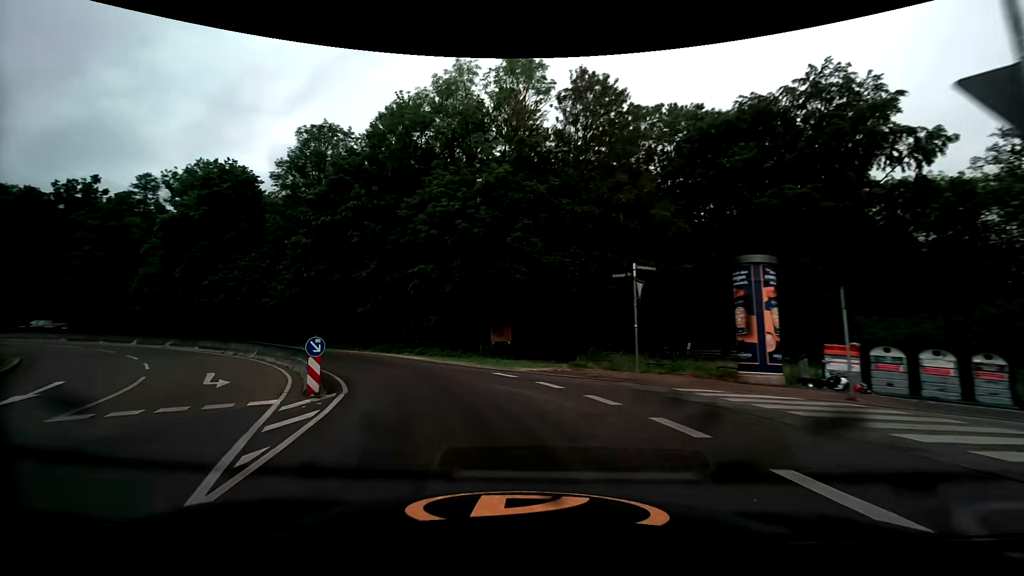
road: secondary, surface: asphalt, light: Day
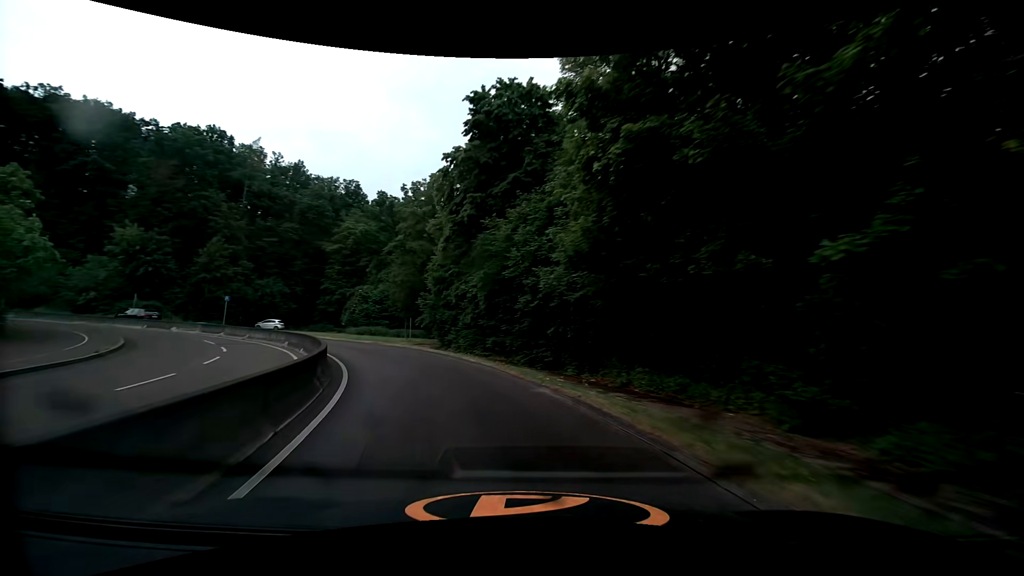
(-8.7, +24.5) m; -39°
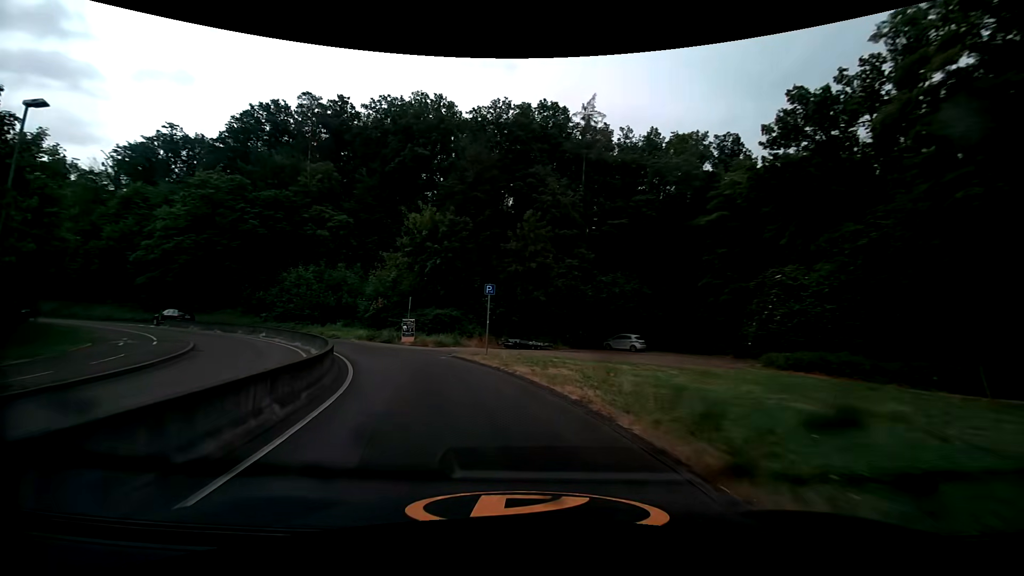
(-11.6, +30.6) m; -42°
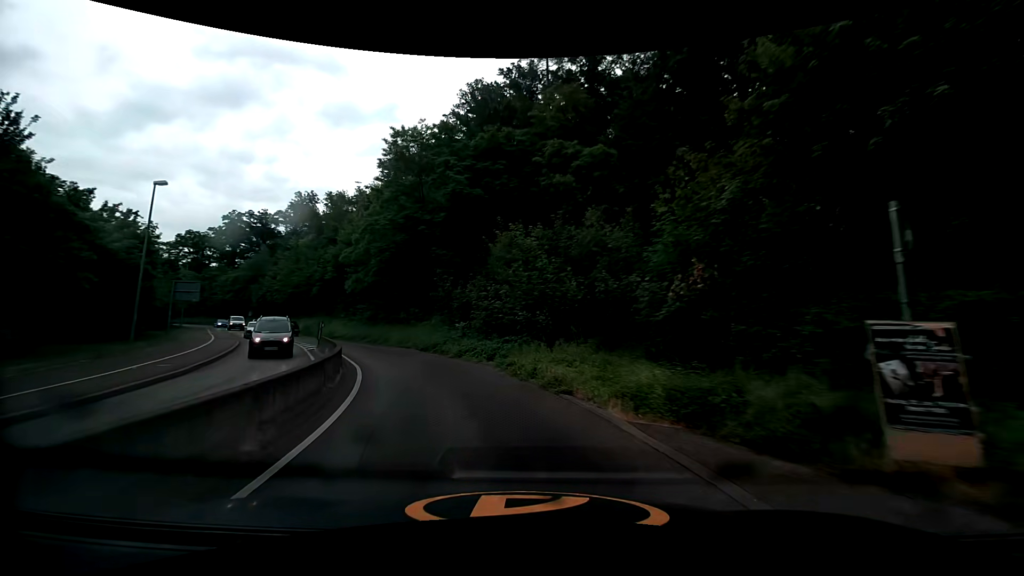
(-7.7, +26.1) m; -32°
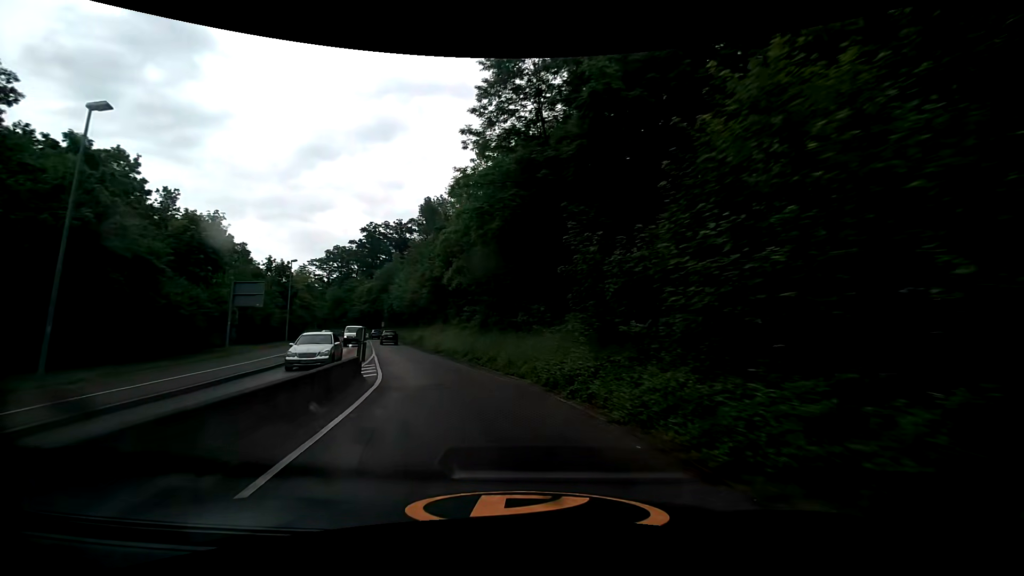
(-2.0, +14.0) m; -16°
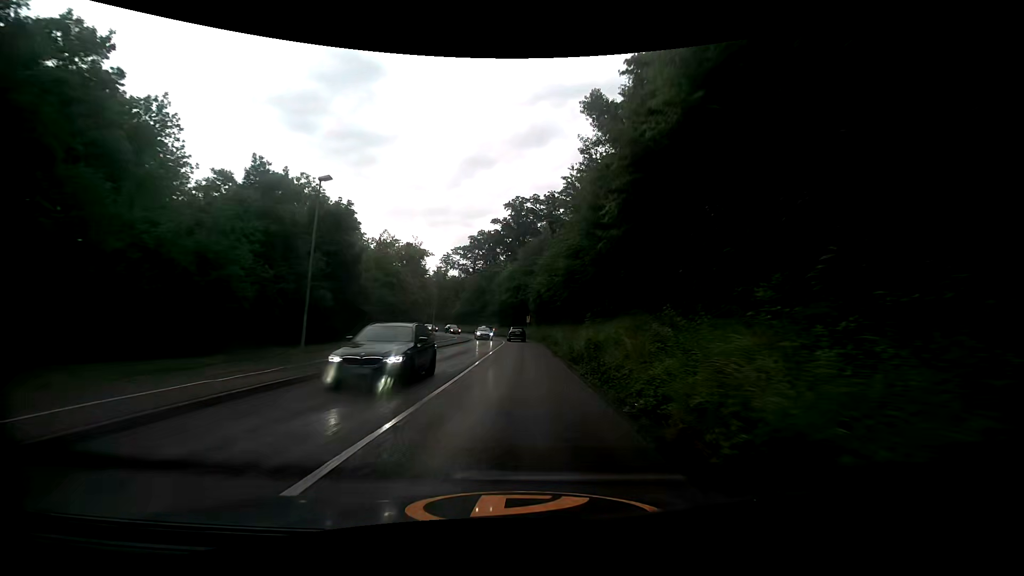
(-6.4, +28.9) m; -18°
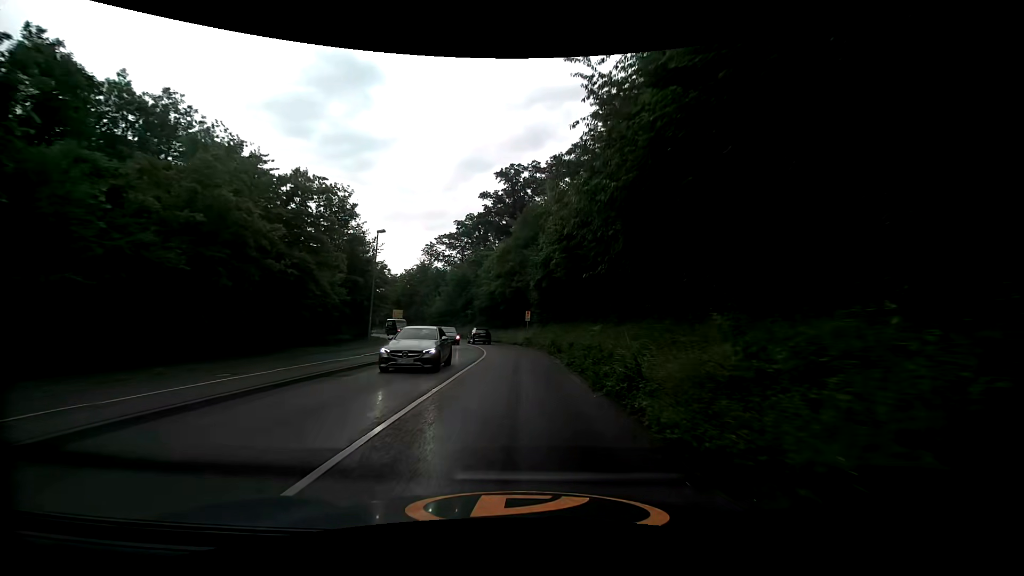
(-0.1, +22.7) m; 0°
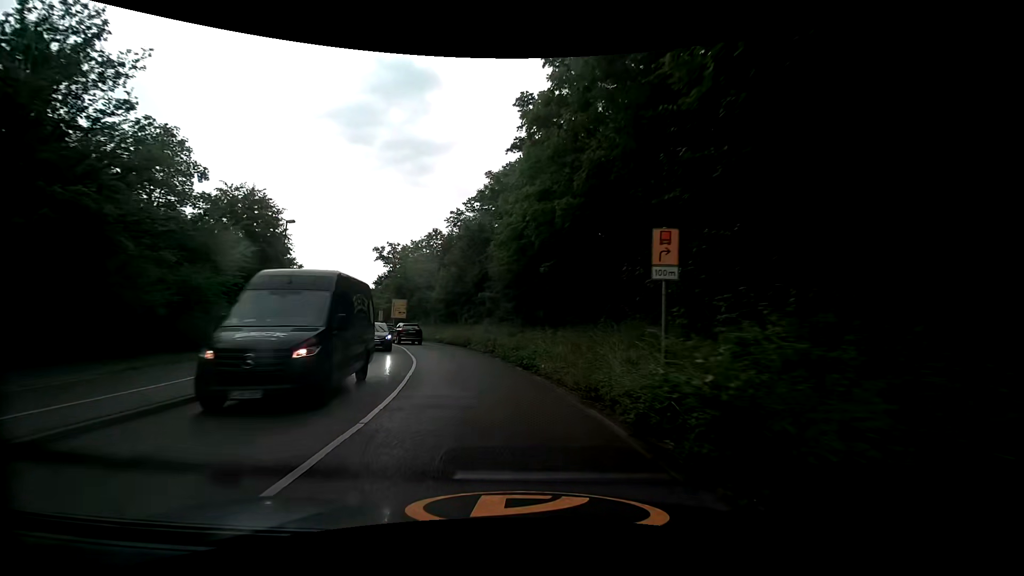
(-0.6, +35.8) m; -6°
(-1, +10) (-2, +20) (-5, +29) (-8, +39) (-12, +48) (-16, +57) (-20, +66) (-24, +76) (-28, +85) (-32, +94) m
